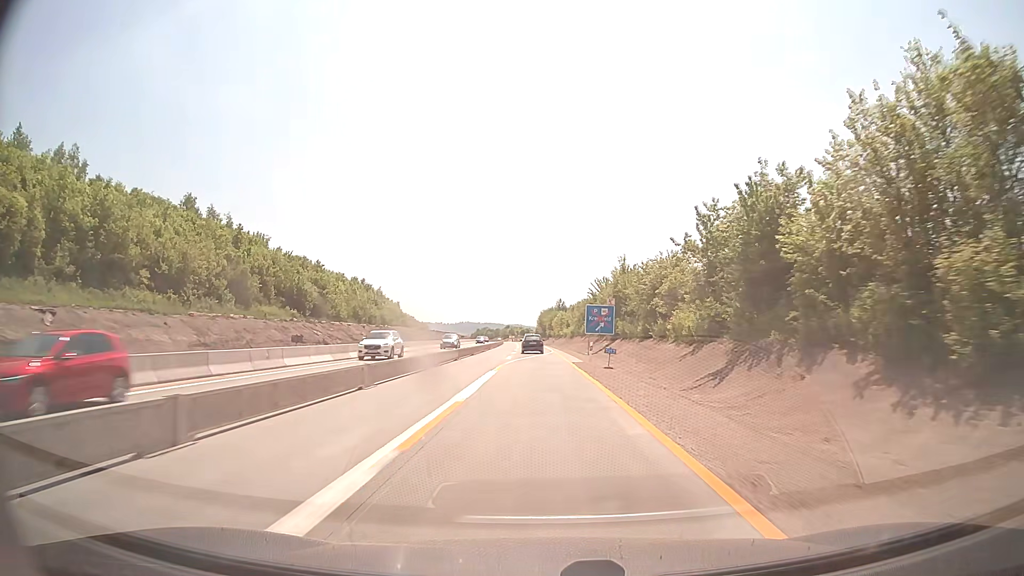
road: motorway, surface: concrete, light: Day
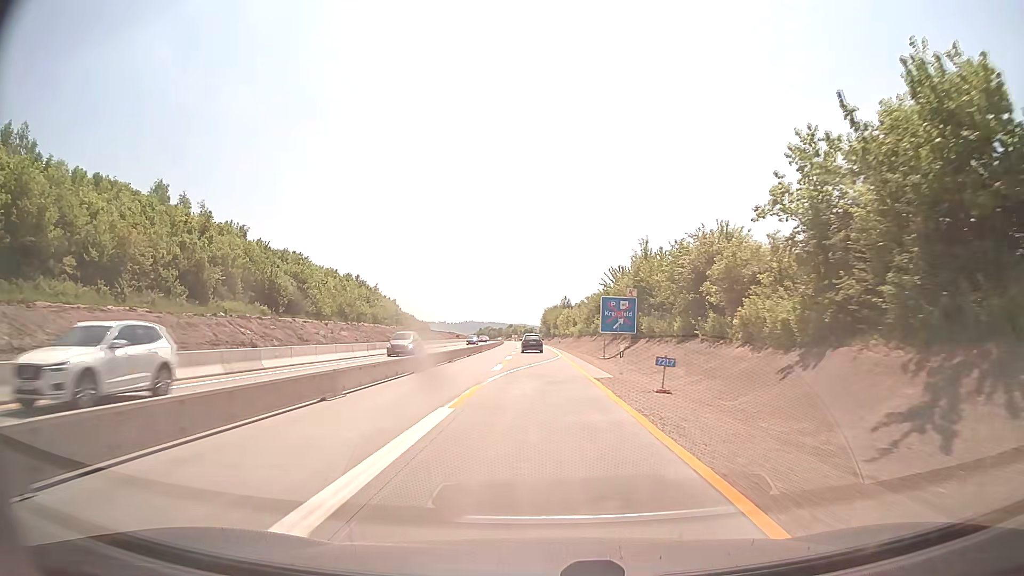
(0.0, +13.1) m; 0°
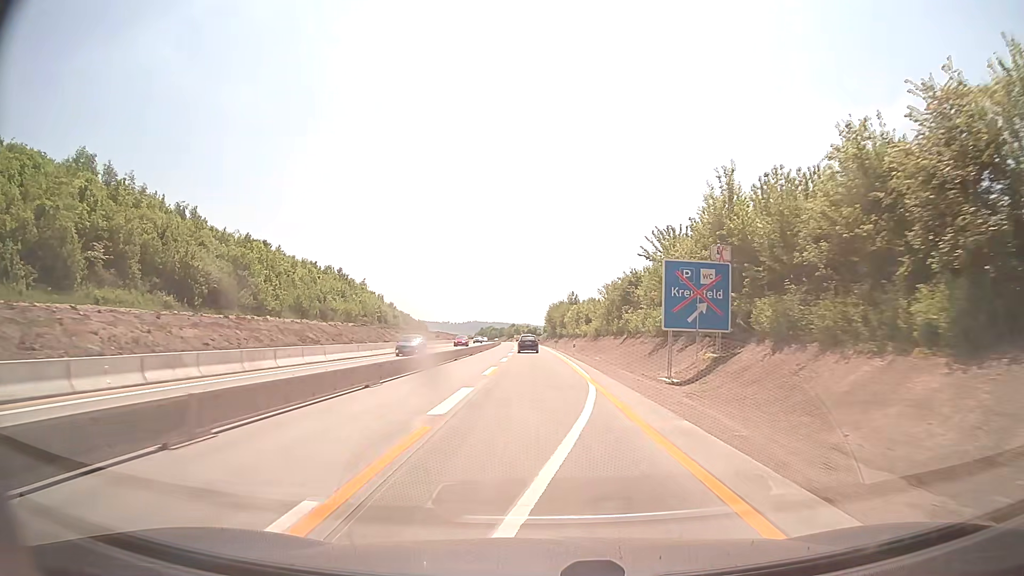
(-0.1, +26.2) m; 0°
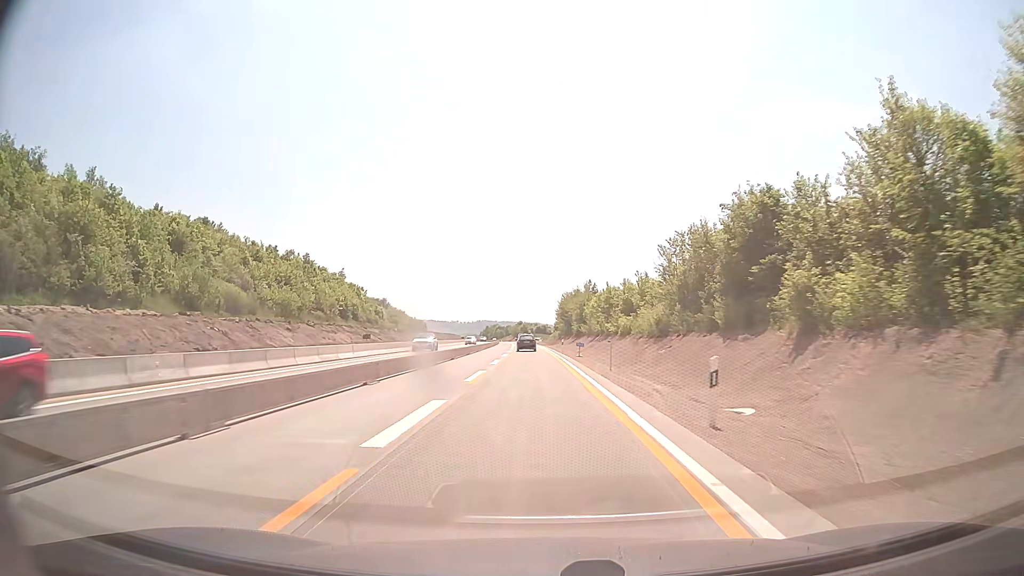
(-0.2, +39.3) m; -1°
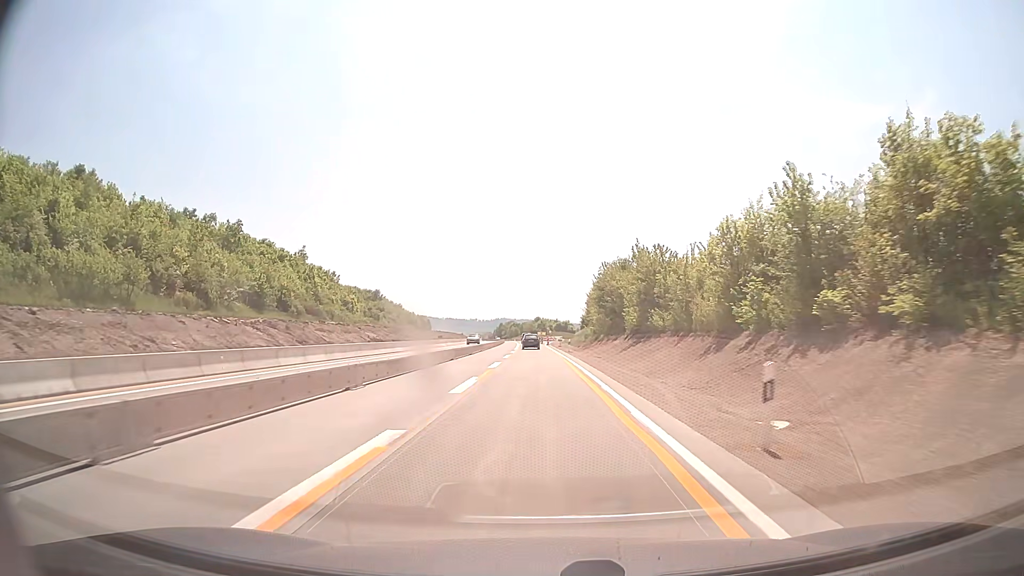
(-0.8, +52.3) m; -2°
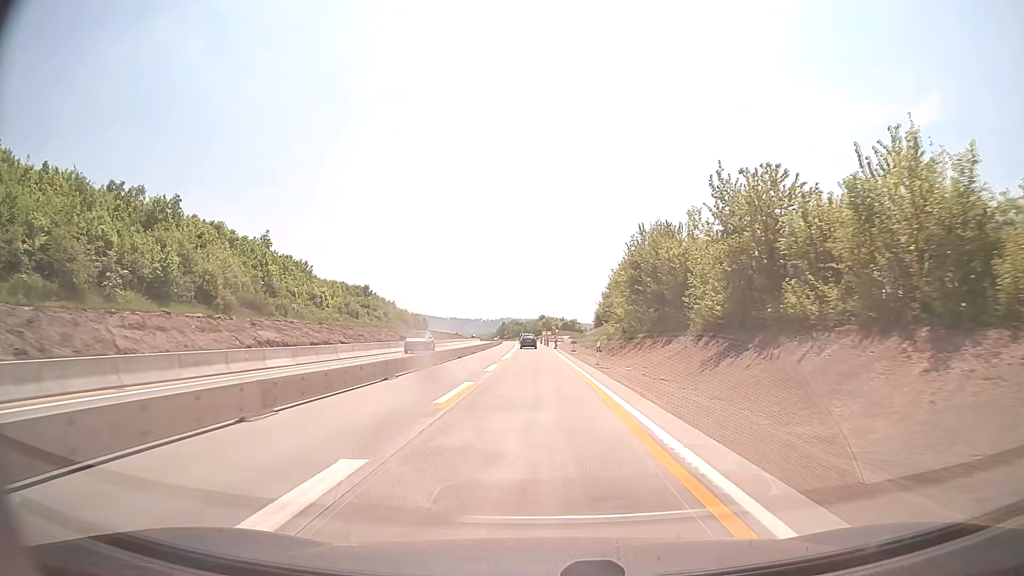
(-0.1, +26.2) m; 0°
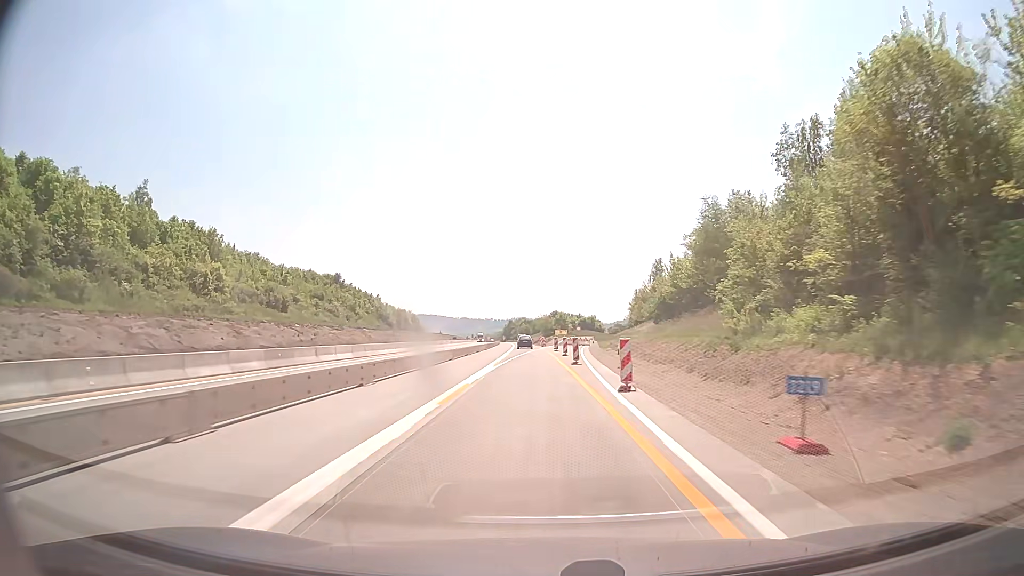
(-0.5, +52.3) m; -1°
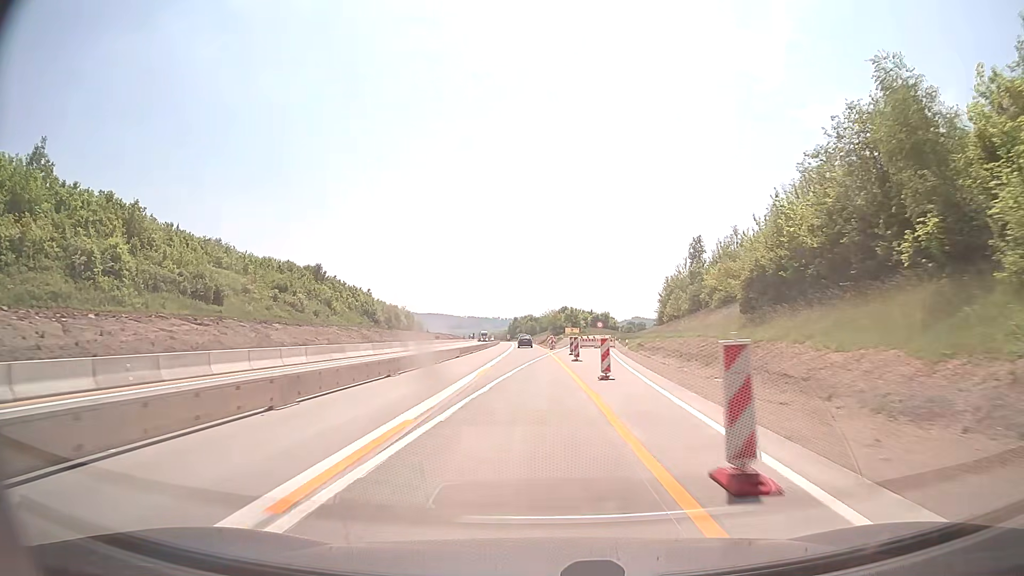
(-0.1, +26.2) m; -1°
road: motorway_link
(0, +10) (0, +20) (0, +30) (-1, +40) (-1, +50) (-1, +60) (-1, +70) (-2, +80) (-2, +90) (-3, +100) m
